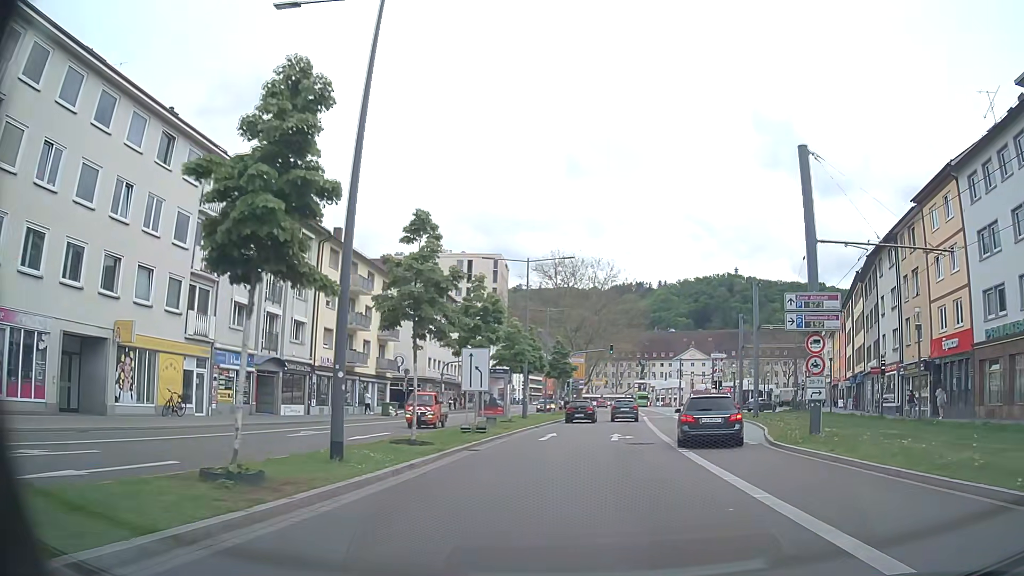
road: primary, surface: asphalt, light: Day
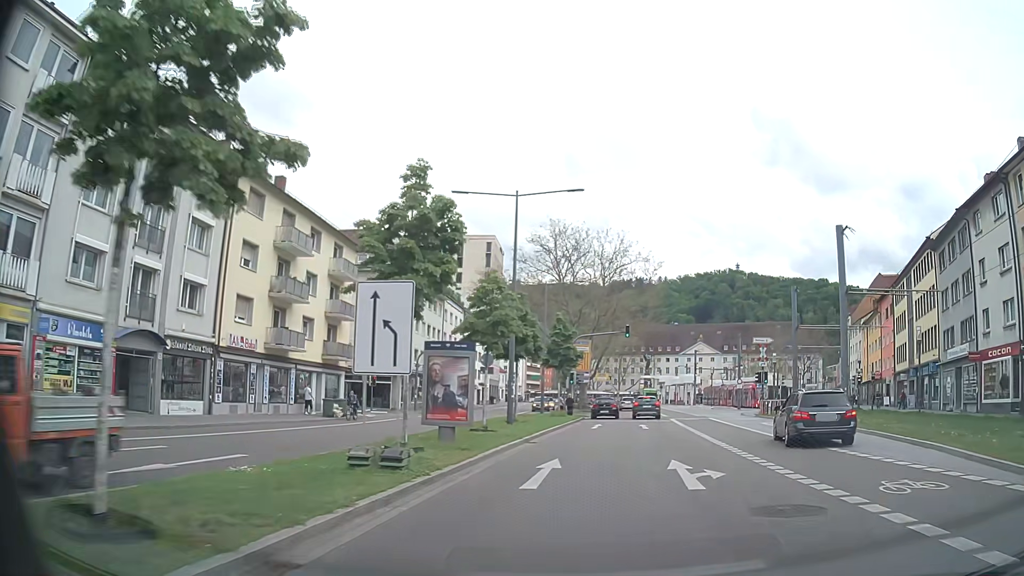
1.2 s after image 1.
(0.0, +13.2) m; 0°
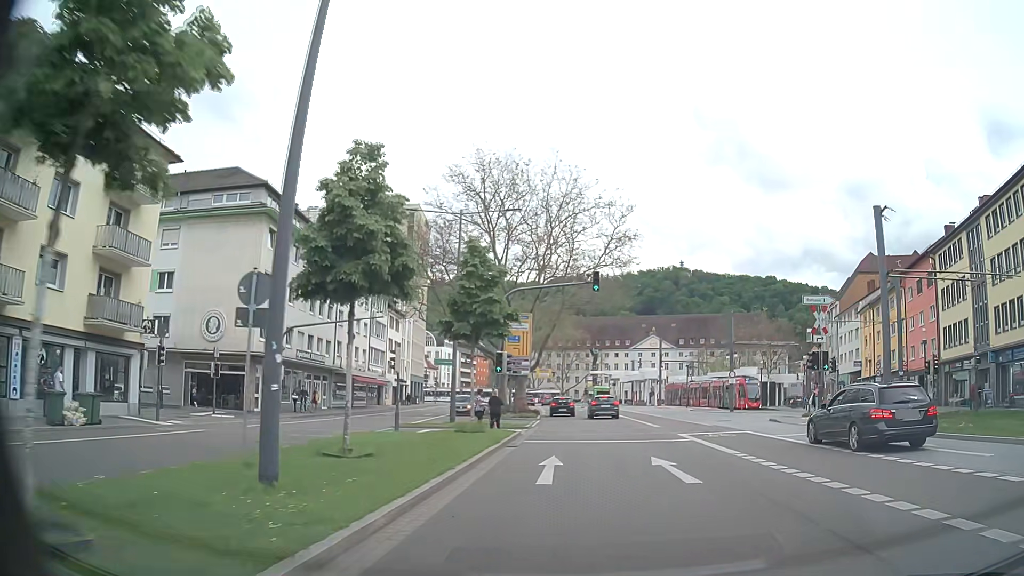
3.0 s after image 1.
(+0.8, +19.5) m; +5°
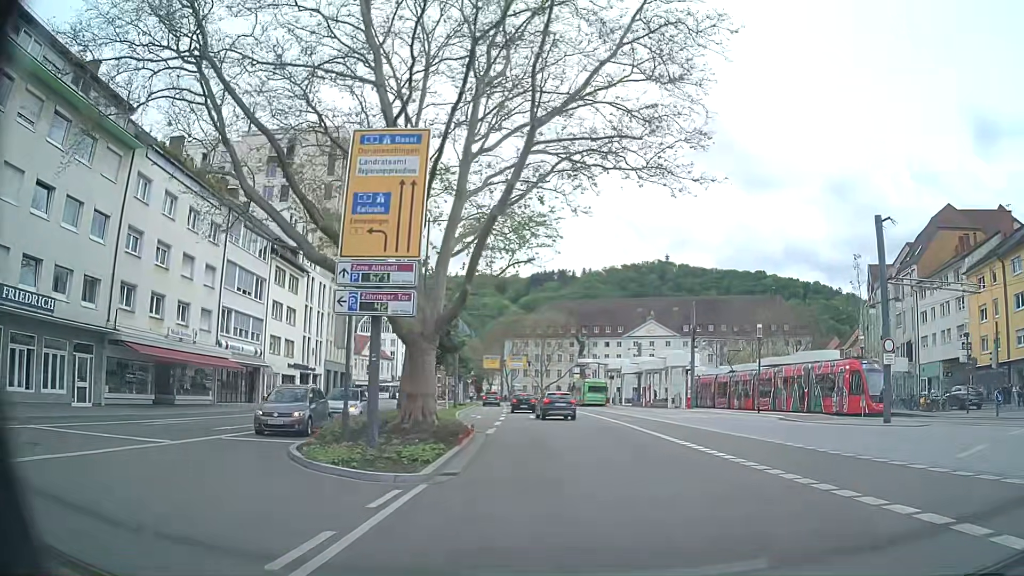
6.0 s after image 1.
(+0.7, +30.4) m; +1°
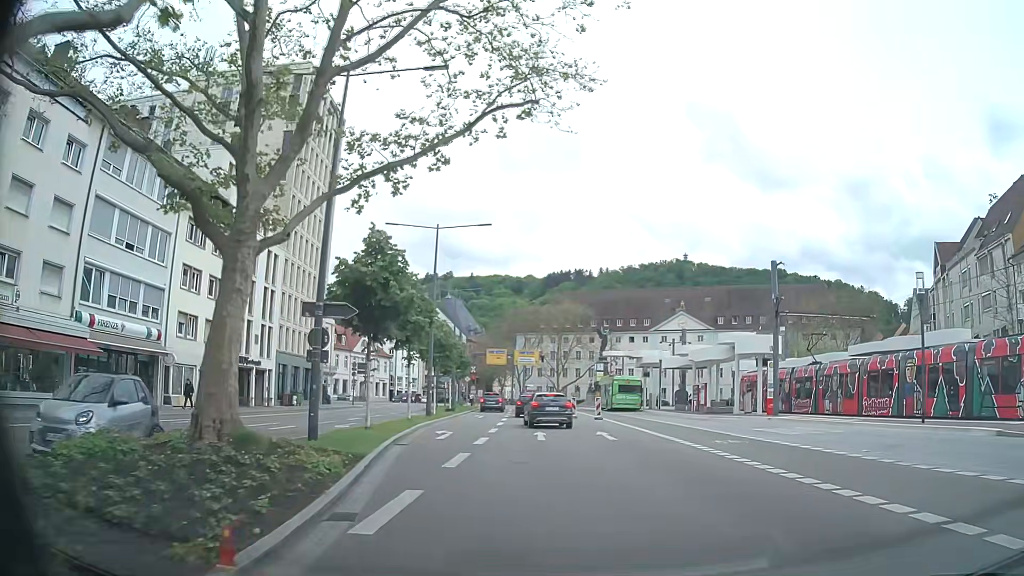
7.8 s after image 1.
(0.0, +16.8) m; -1°
(0, +10) (0, +20) (-1, +30) (-1, +40) (-2, +50) (-2, +60) (-3, +70) (-4, +80) (-6, +90) (-8, +99) m
